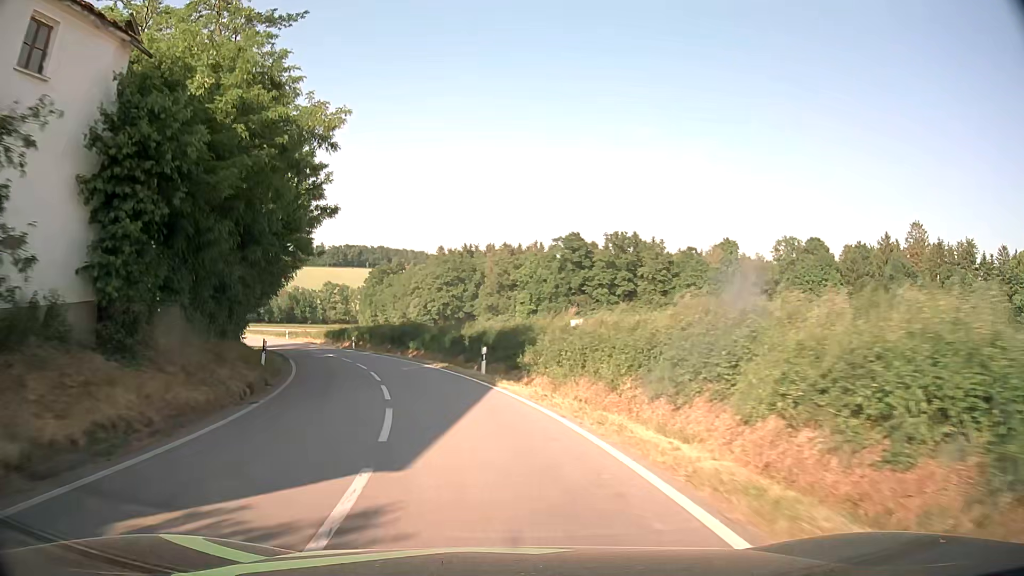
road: tertiary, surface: asphalt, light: Day
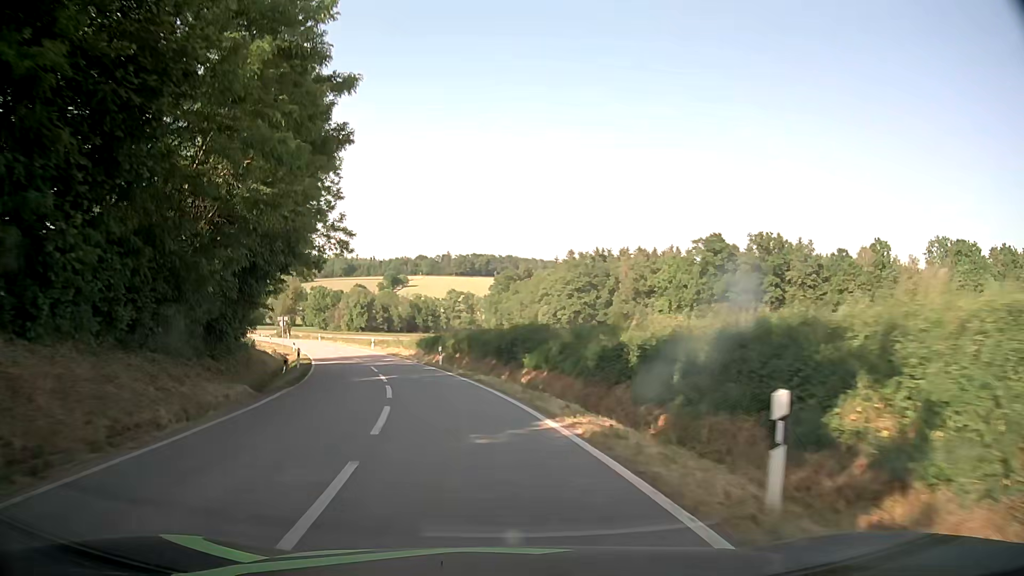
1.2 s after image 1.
(-1.7, +17.8) m; -11°
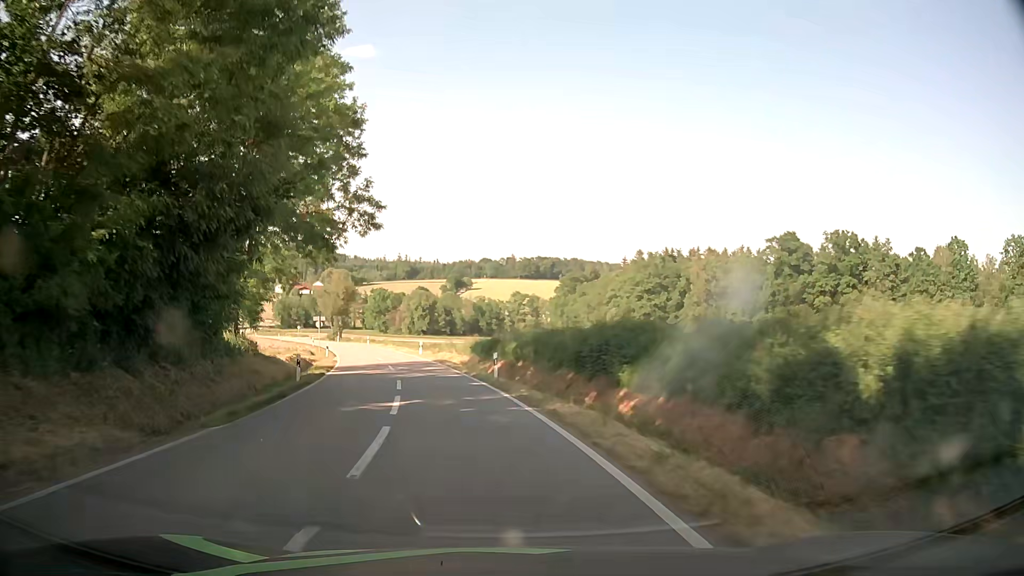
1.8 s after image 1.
(-0.5, +9.1) m; -6°
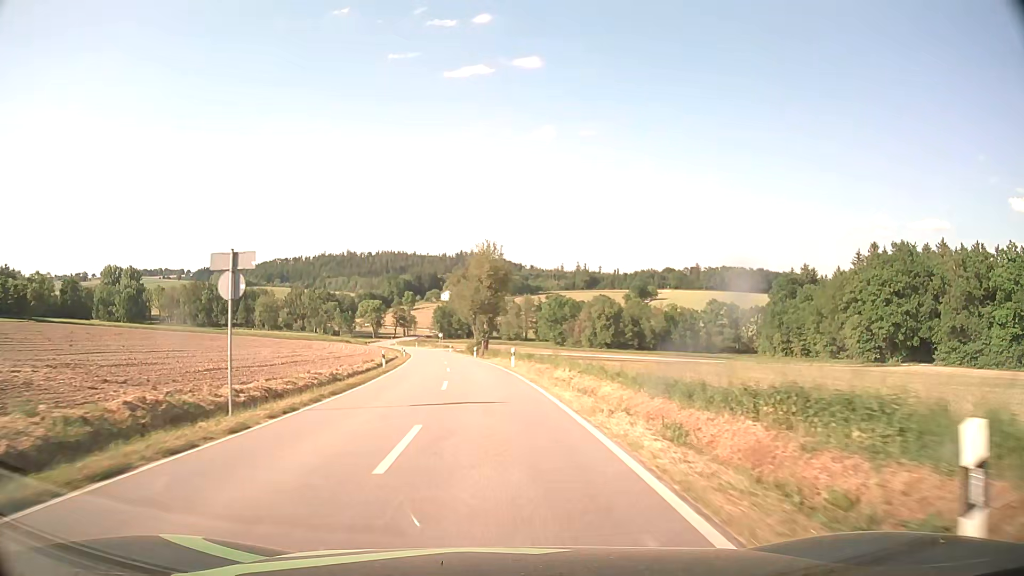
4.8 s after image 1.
(-8.1, +47.6) m; -16°
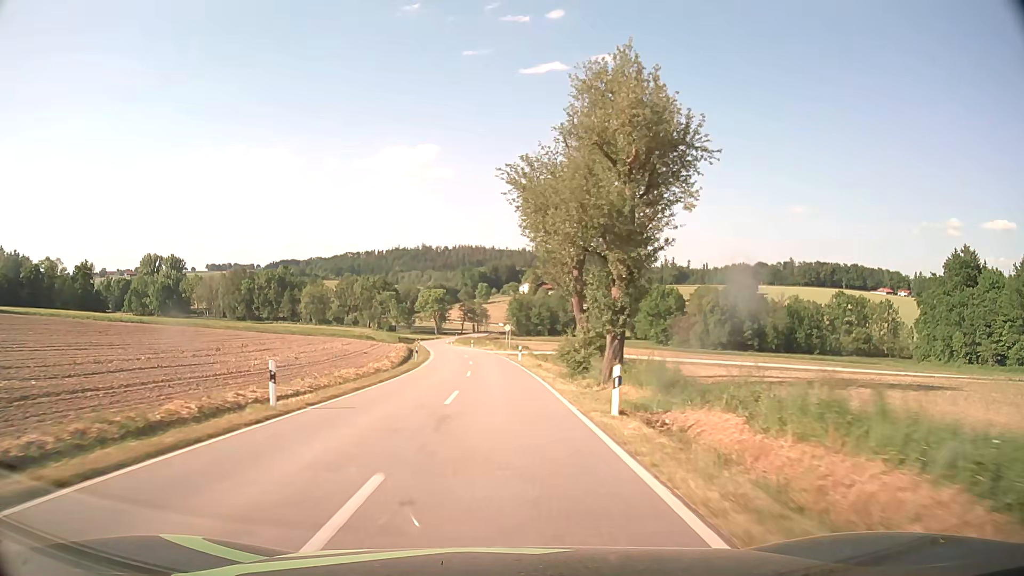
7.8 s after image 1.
(-3.5, +52.3) m; -7°
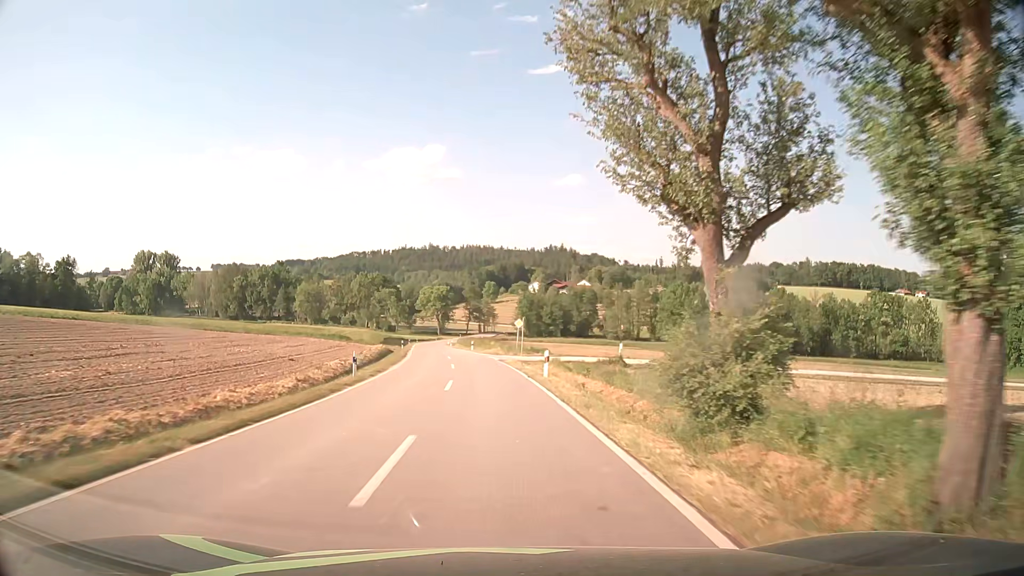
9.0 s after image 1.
(-0.2, +21.3) m; -1°
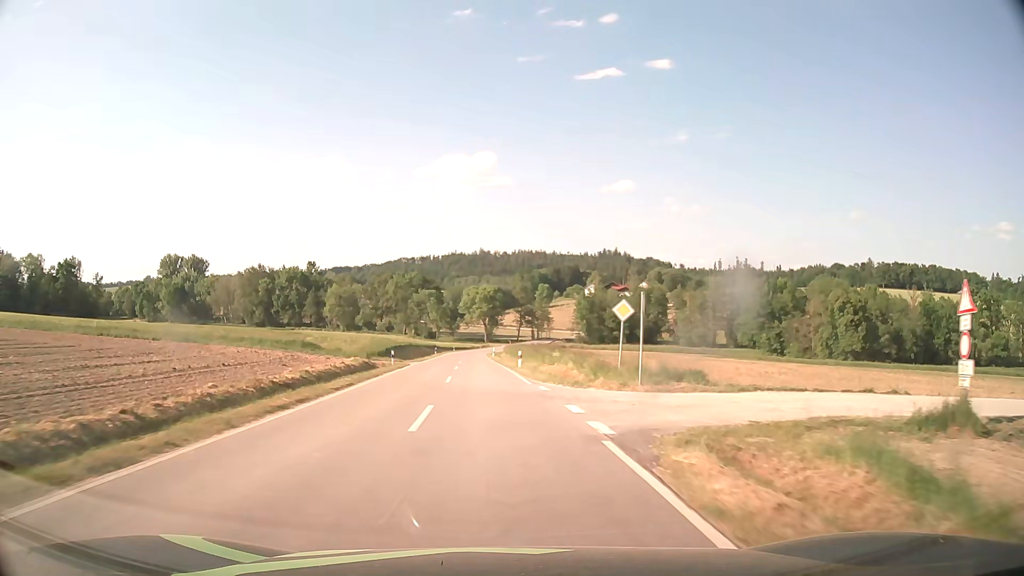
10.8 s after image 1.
(-0.9, +31.8) m; -4°
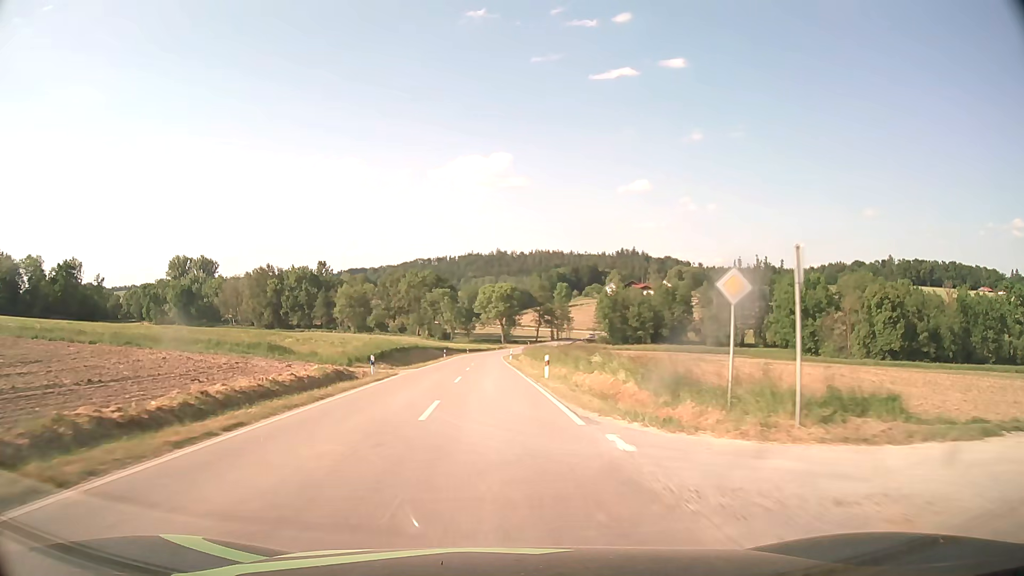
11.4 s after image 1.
(-0.2, +10.6) m; -2°
(0, +10) (0, +20) (-1, +30) (-1, +40) (-1, +50) (-2, +60) (-2, +70) (-2, +80) (-2, +90) (-2, +100) m
